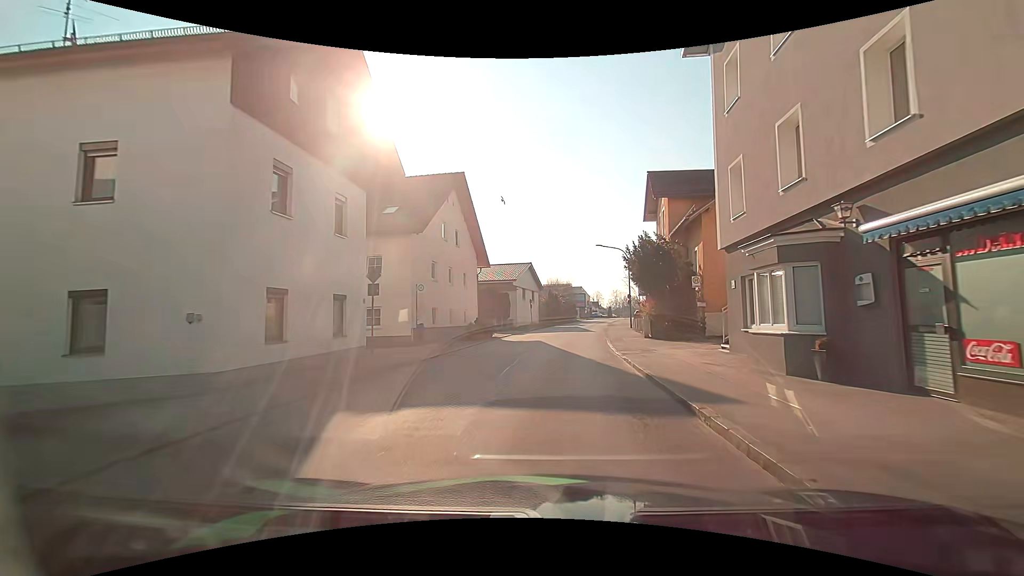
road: unclassified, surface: asphalt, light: Day
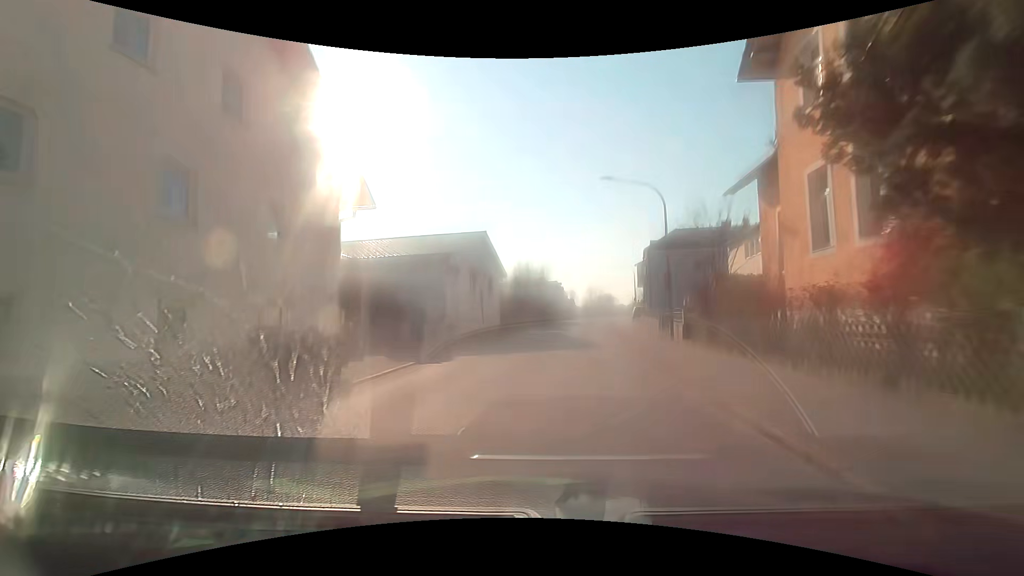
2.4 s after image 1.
(+0.7, +22.0) m; +4°
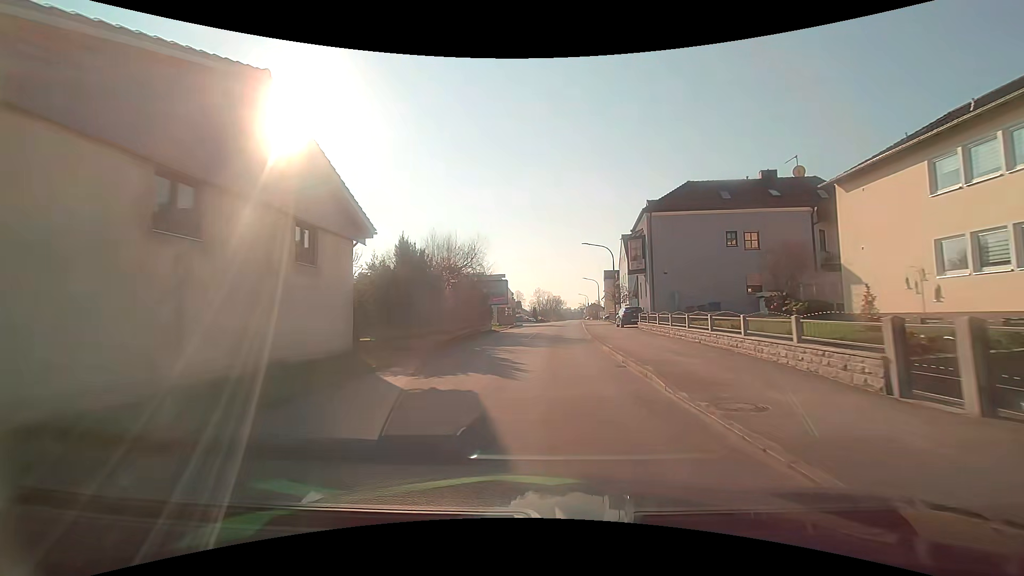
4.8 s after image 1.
(+1.1, +24.5) m; +6°
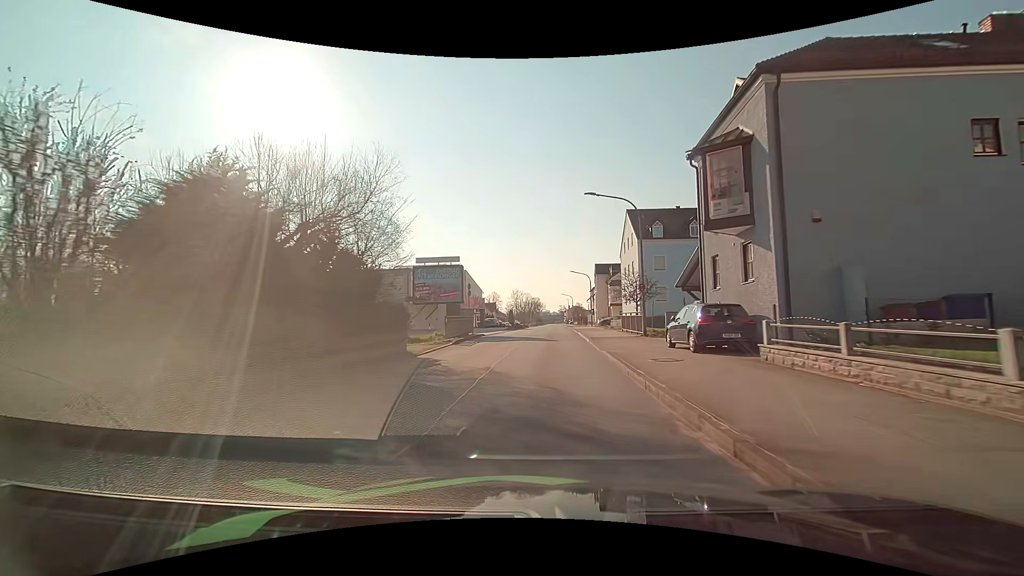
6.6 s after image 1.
(+0.4, +20.3) m; +2°
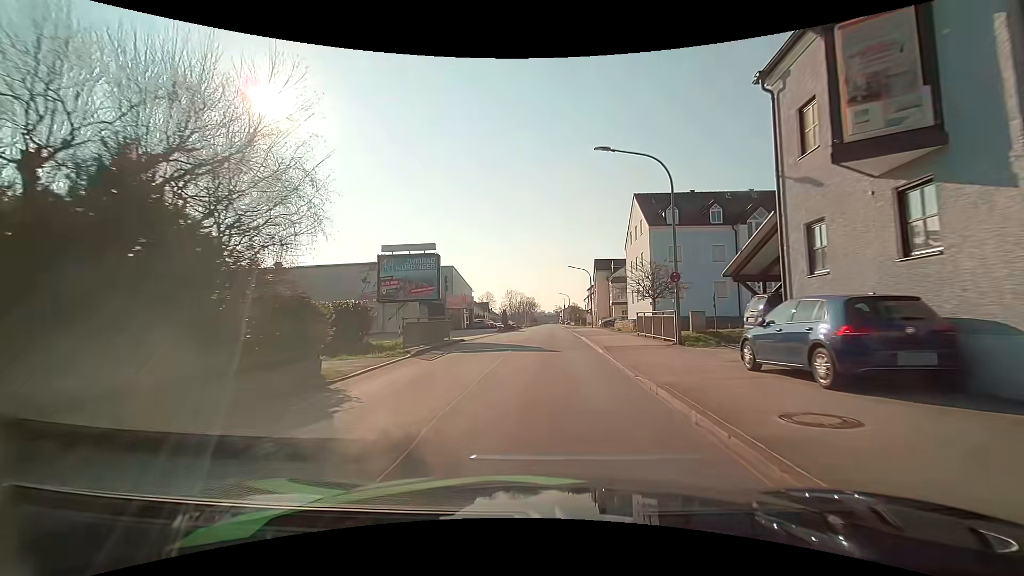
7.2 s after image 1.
(0.0, +7.1) m; +1°
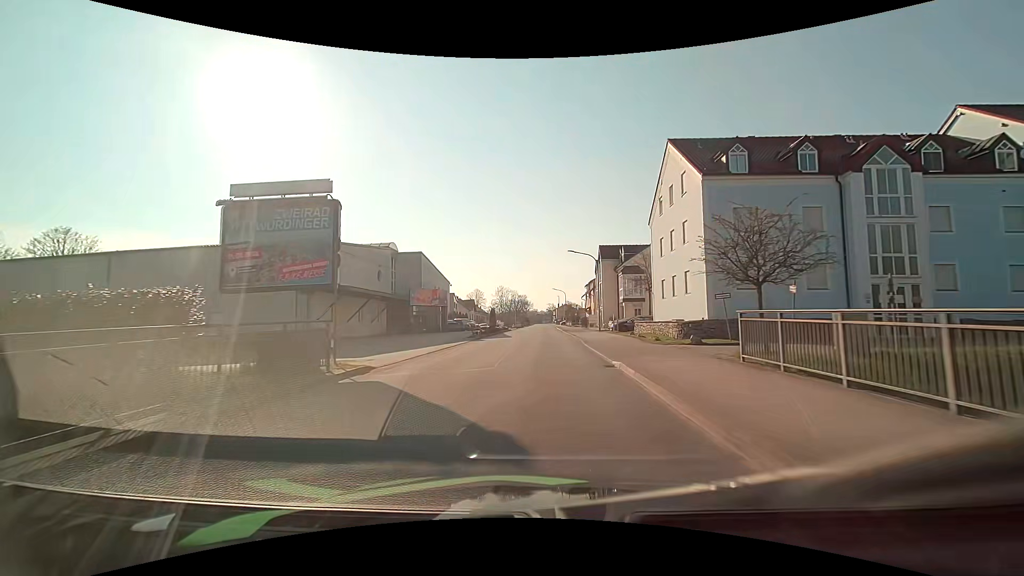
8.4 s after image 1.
(+0.1, +14.6) m; +1°
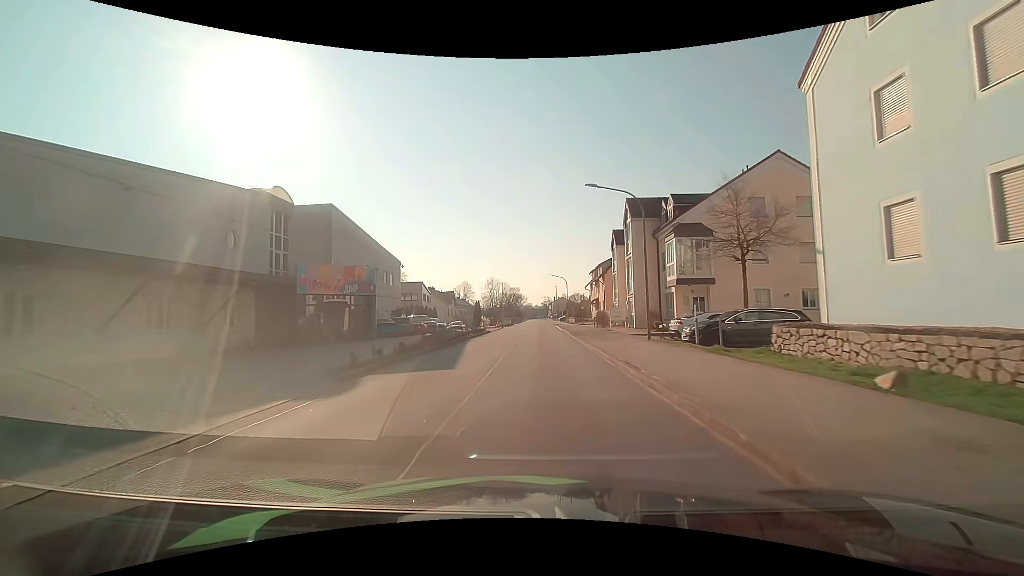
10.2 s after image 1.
(-0.1, +22.5) m; 0°
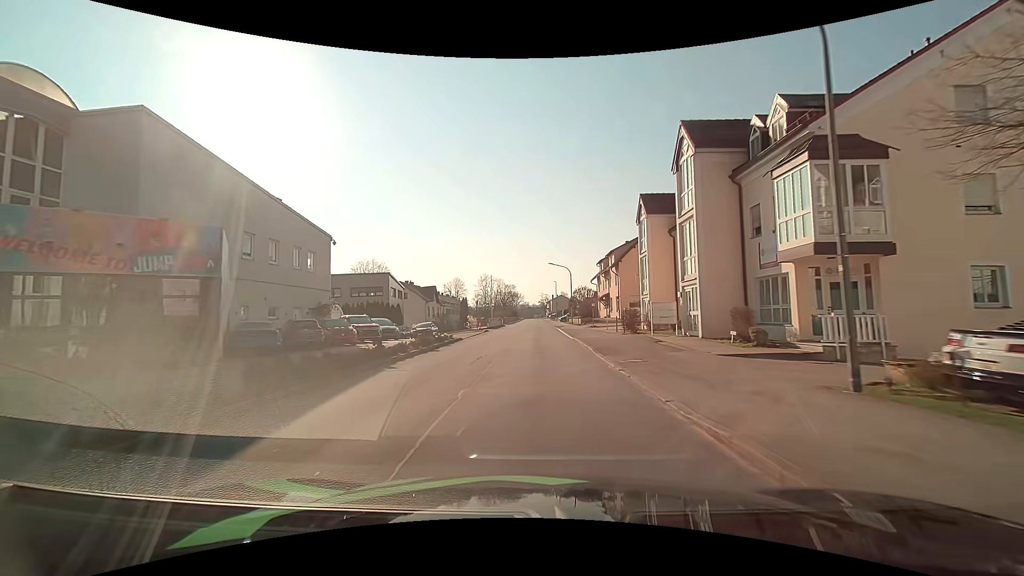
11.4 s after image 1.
(+0.1, +15.6) m; 0°
(0, +10) (0, +20) (0, +30) (0, +40) (0, +50) (0, +60) (0, +70) (0, +80) (0, +90) (0, +100) m
